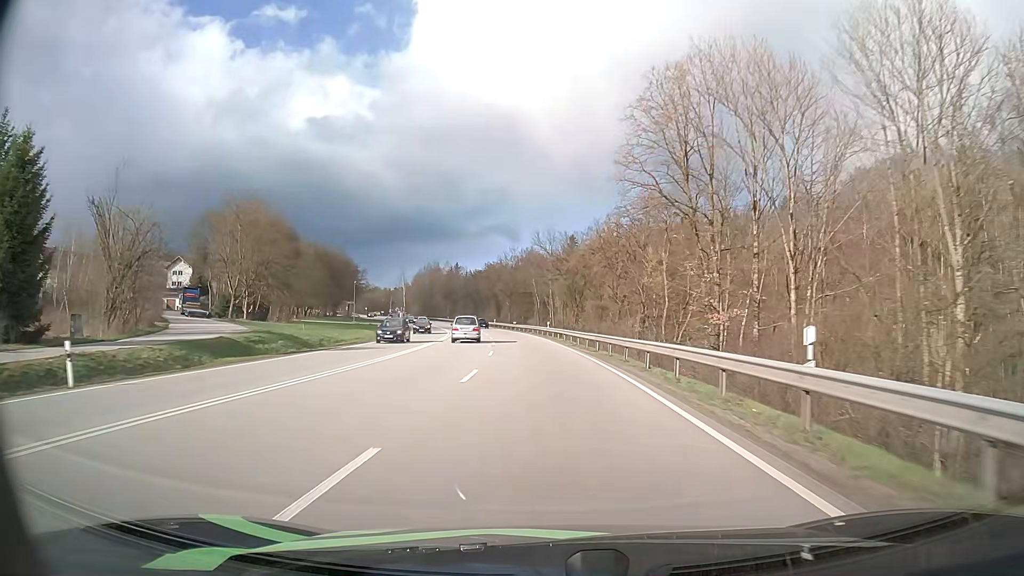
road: primary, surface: asphalt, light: Day
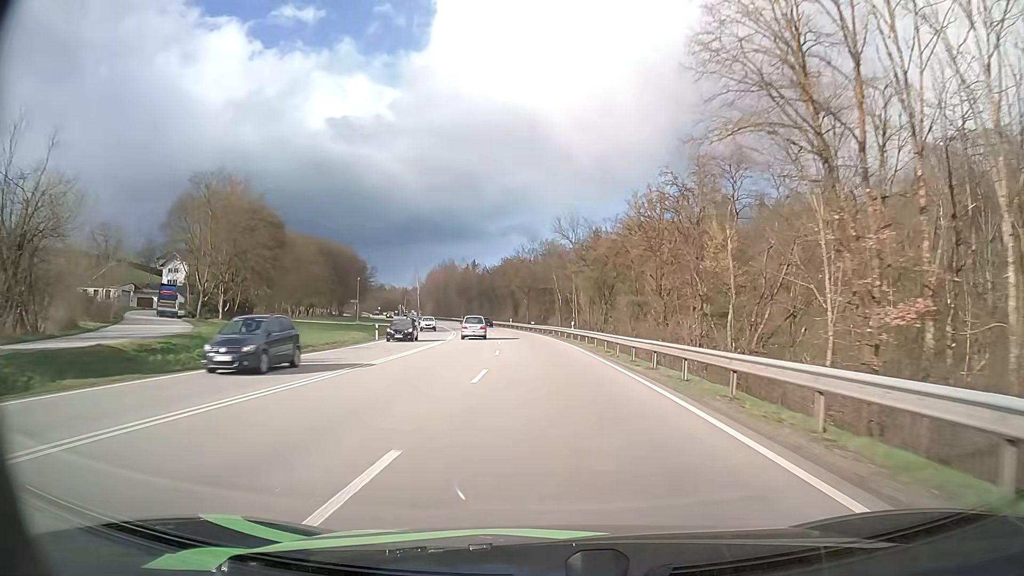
(-0.2, +12.1) m; -2°
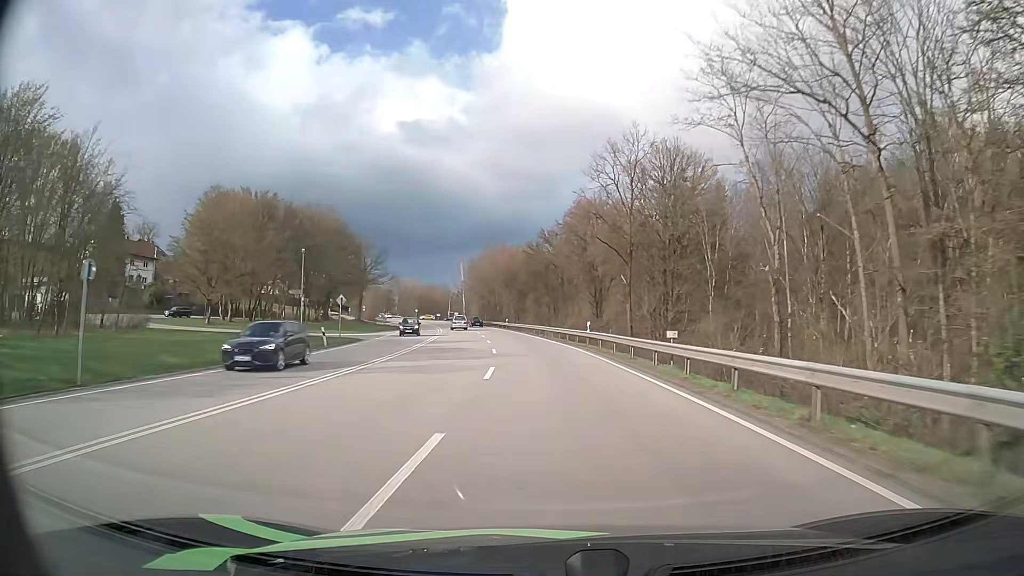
(-3.0, +59.1) m; -6°
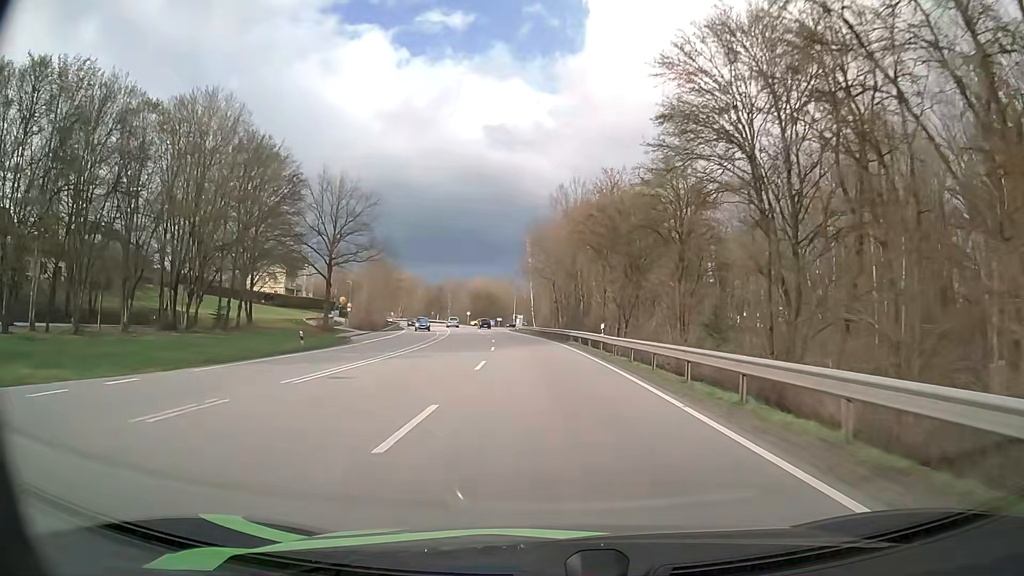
(-3.8, +57.4) m; -8°
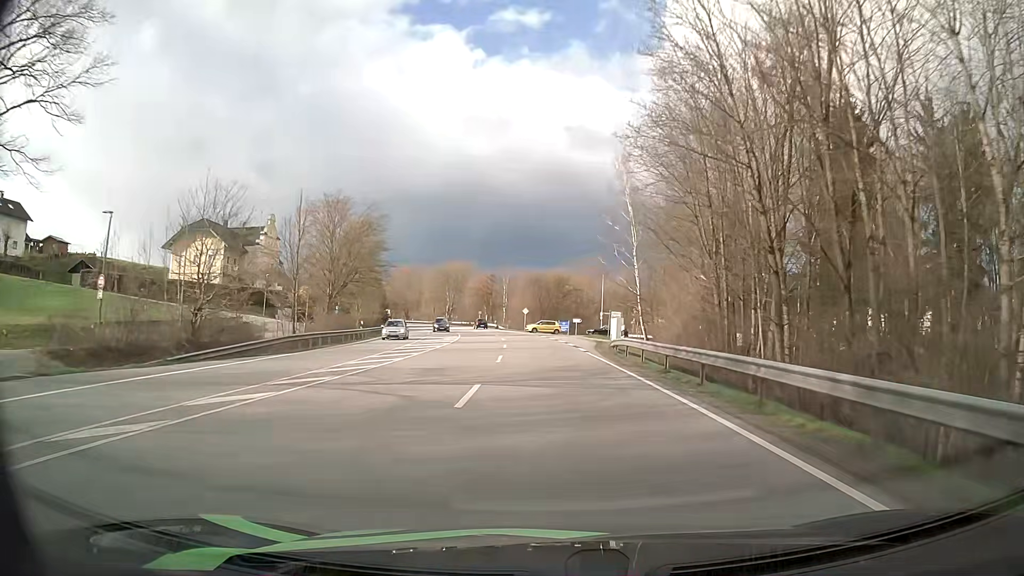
(-3.3, +56.4) m; -7°
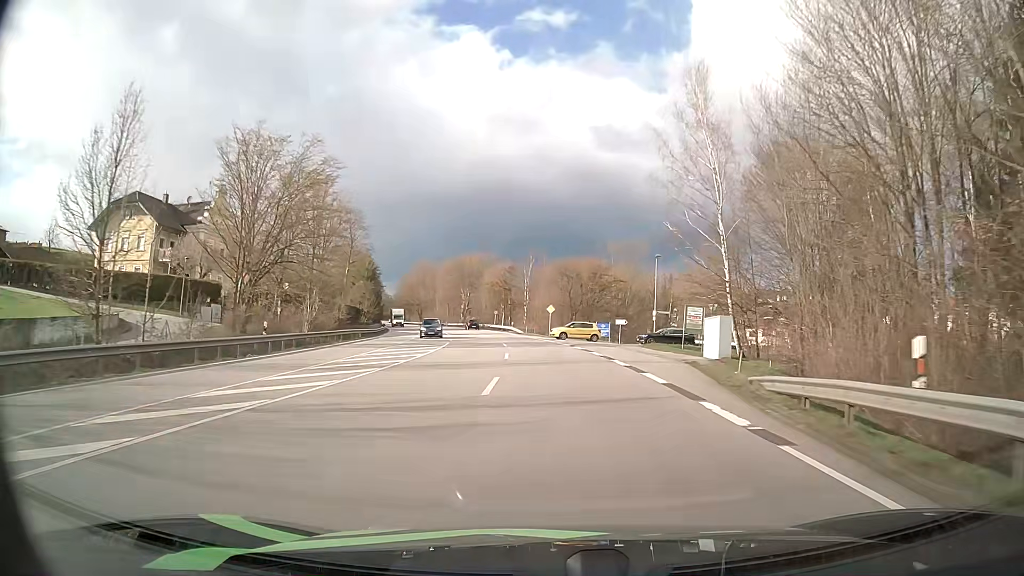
(-0.5, +22.4) m; -2°
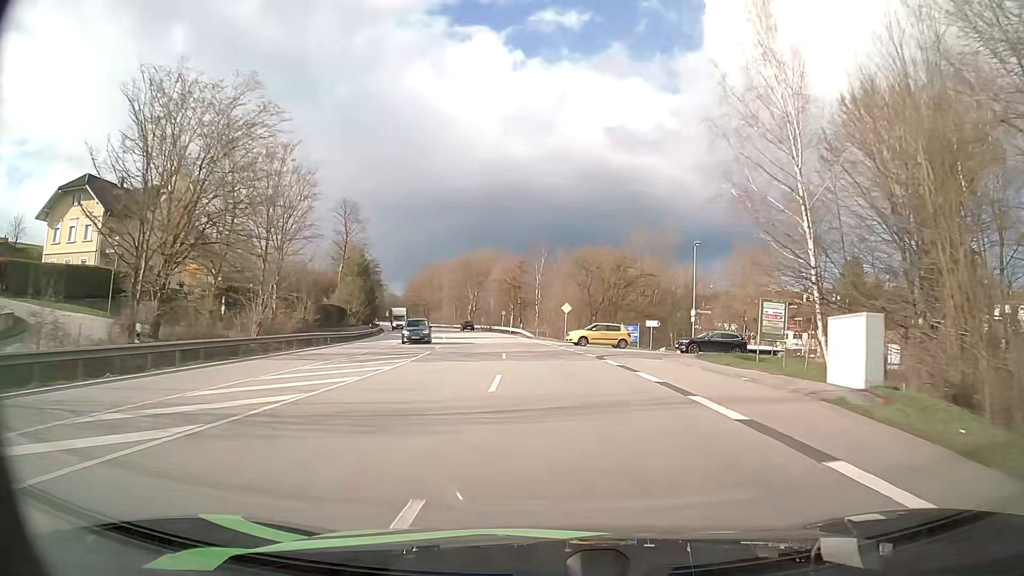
(-0.1, +11.1) m; -1°
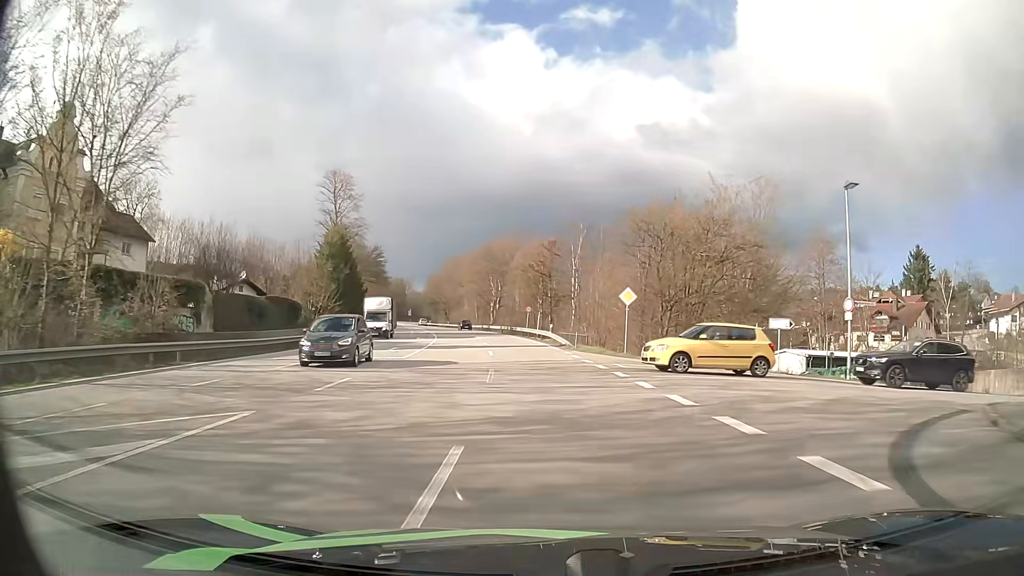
(-0.5, +22.2) m; -3°
